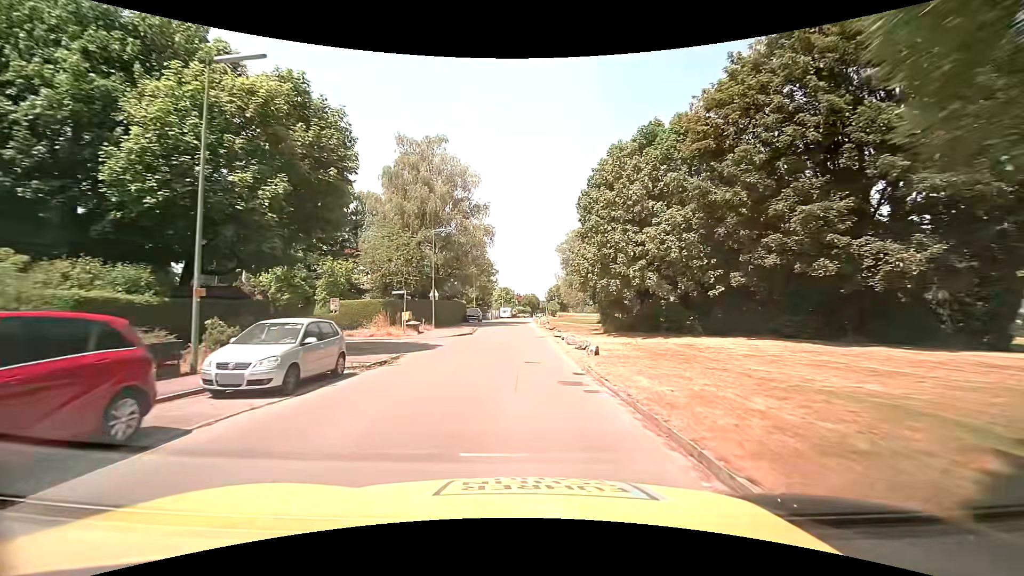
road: residential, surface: asphalt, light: Day
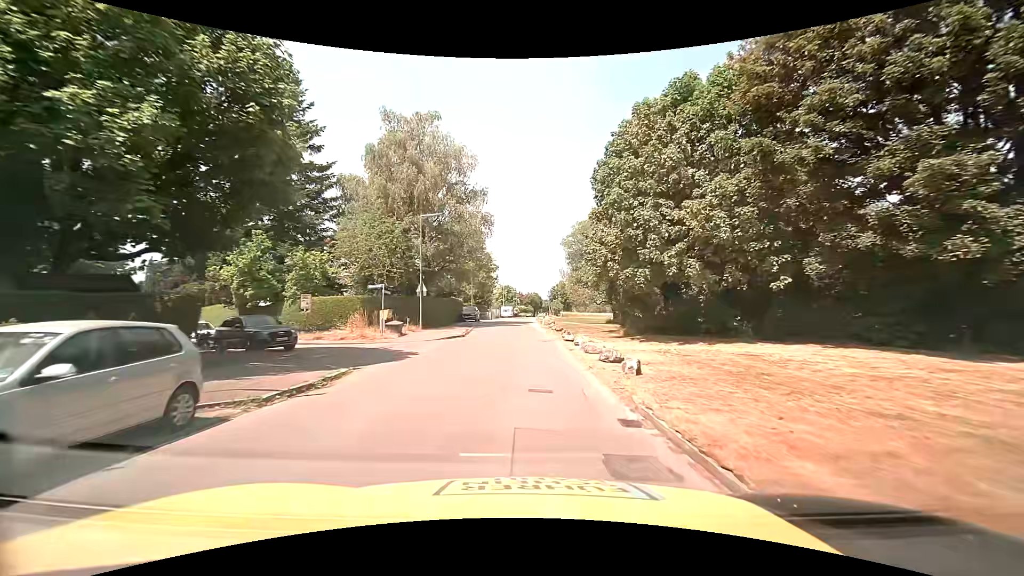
(0.0, +5.7) m; +1°
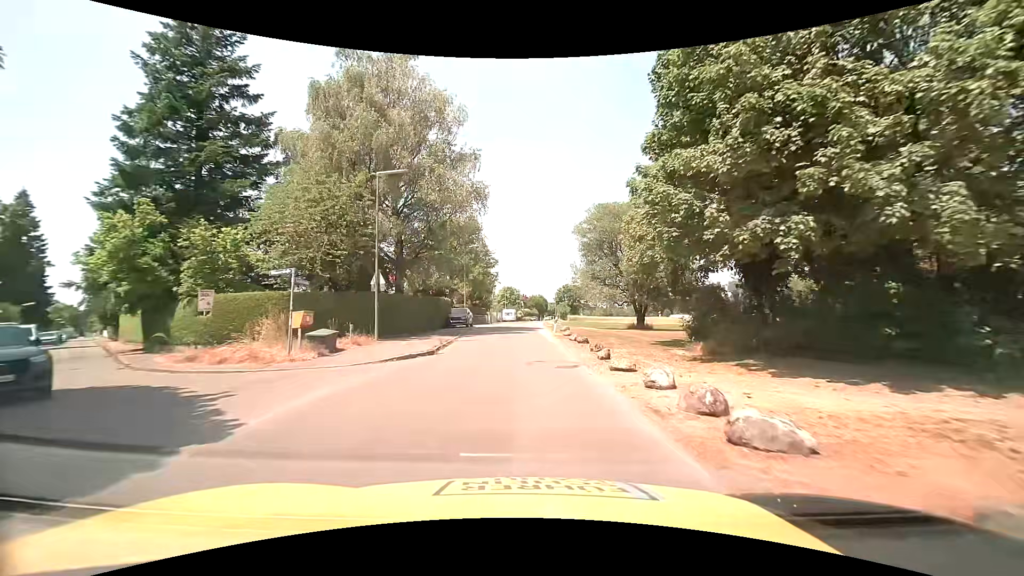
(-0.2, +11.3) m; -1°
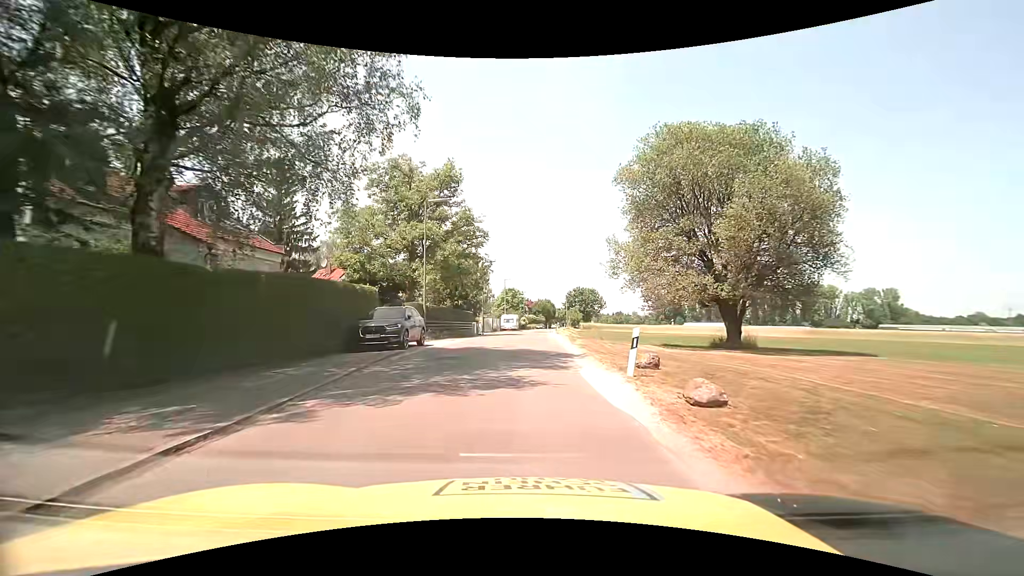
(-0.3, +22.7) m; -2°
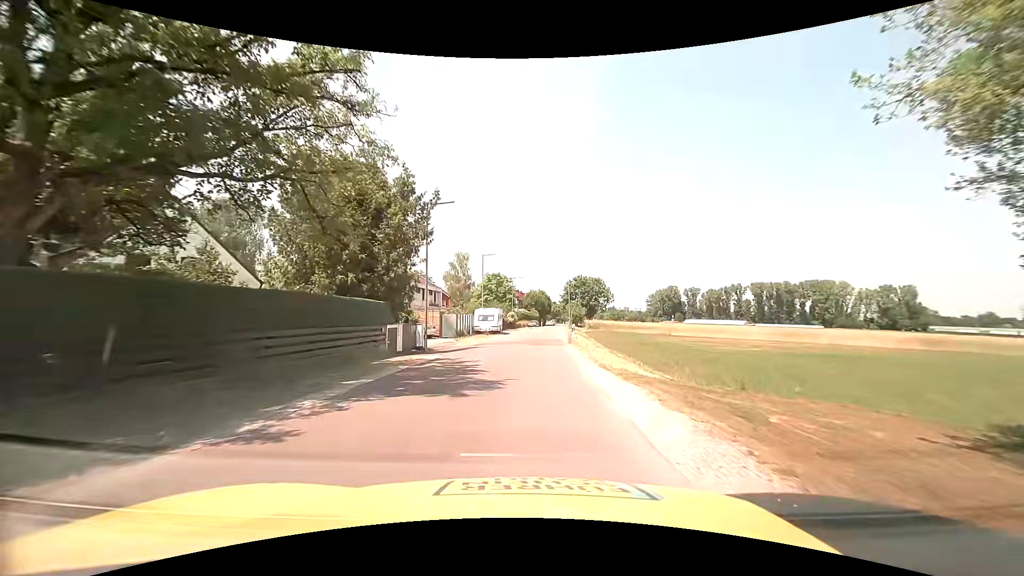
(+0.6, +27.6) m; +2°
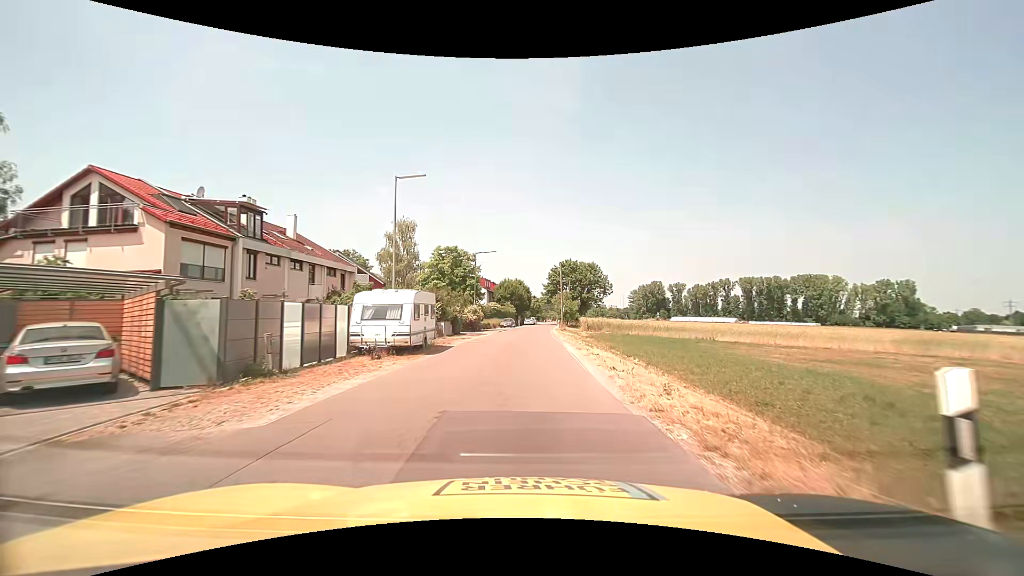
(+0.7, +28.4) m; +2°
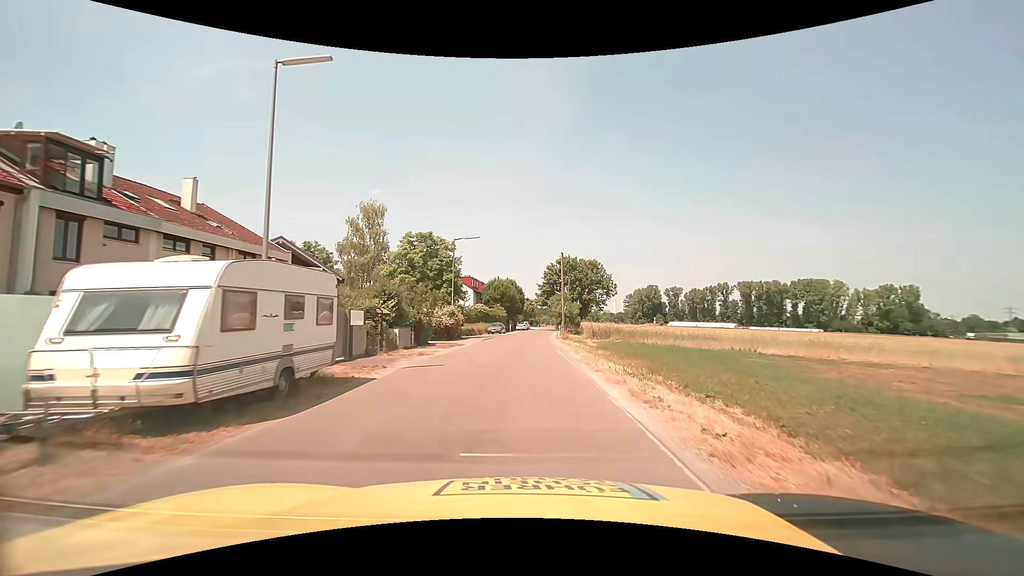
(+0.1, +11.5) m; +1°
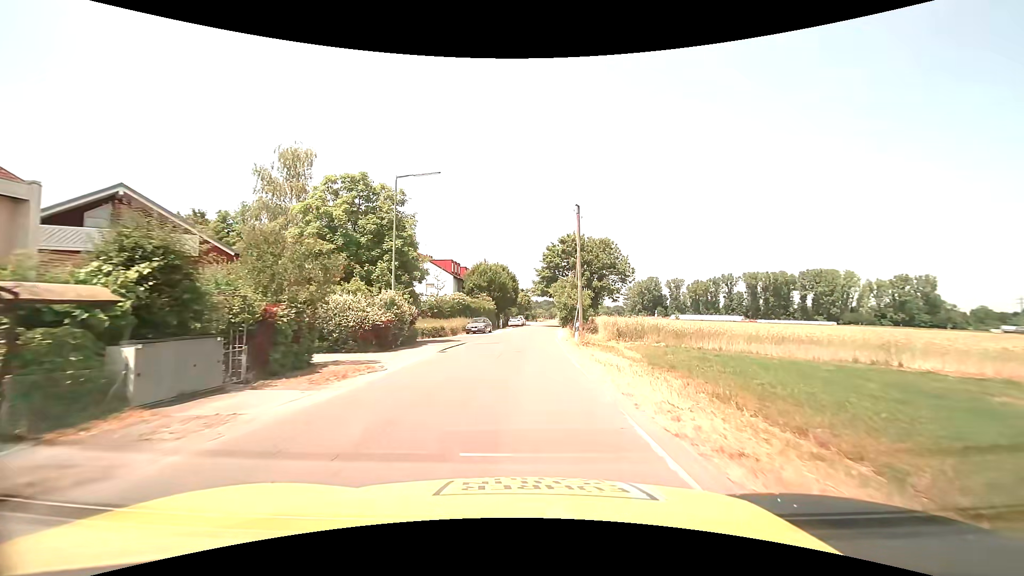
(+0.2, +17.1) m; +1°
